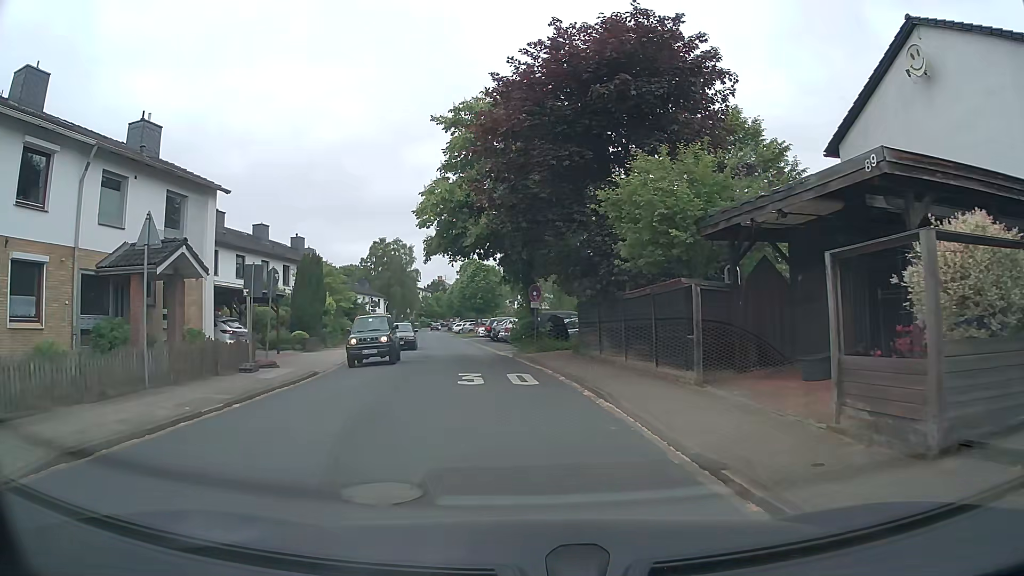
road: residential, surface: asphalt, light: Day
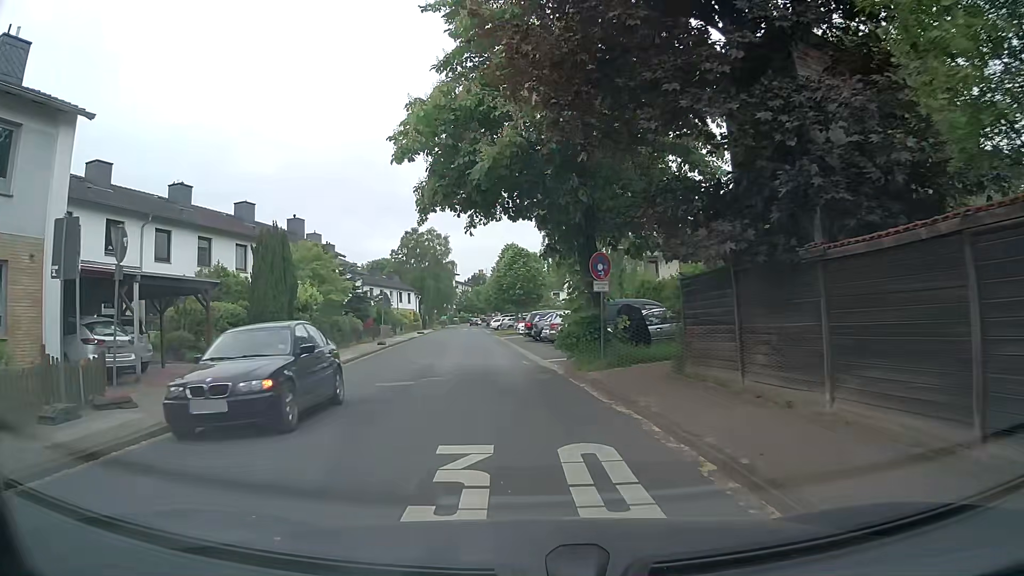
(-0.2, +10.3) m; -4°
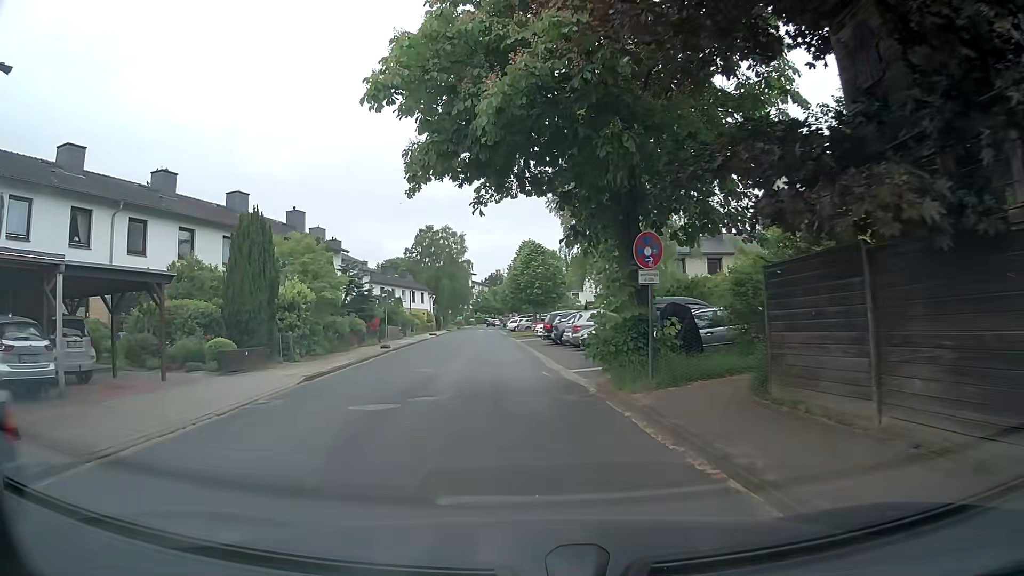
(0.0, +3.7) m; -1°
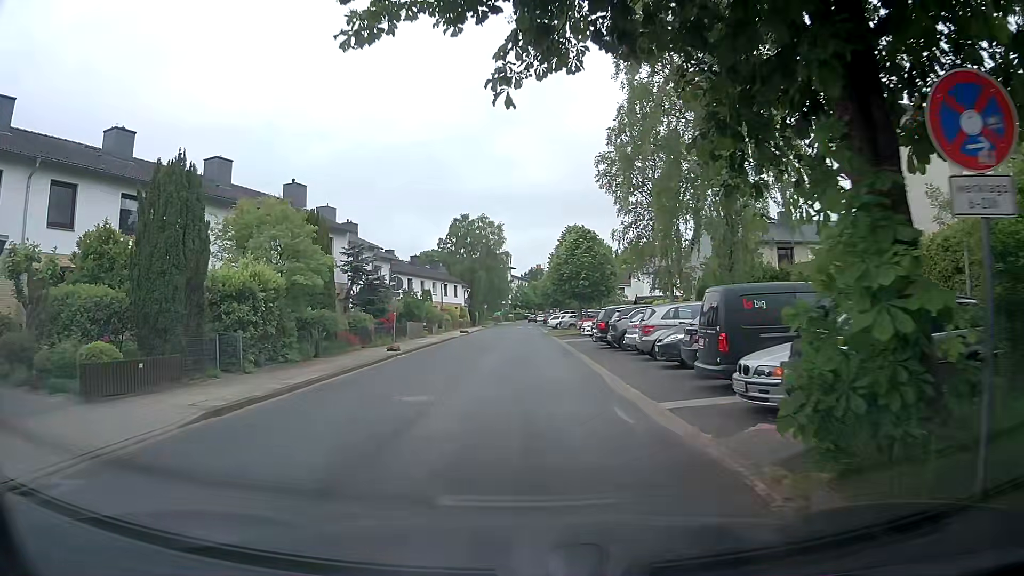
(-0.2, +7.6) m; -5°
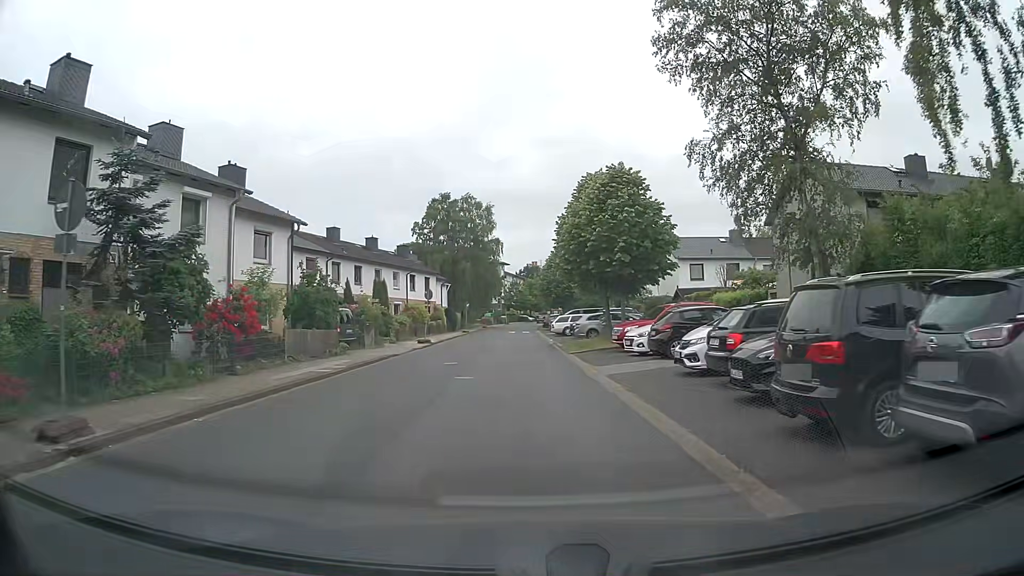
(+0.5, +20.6) m; +2°
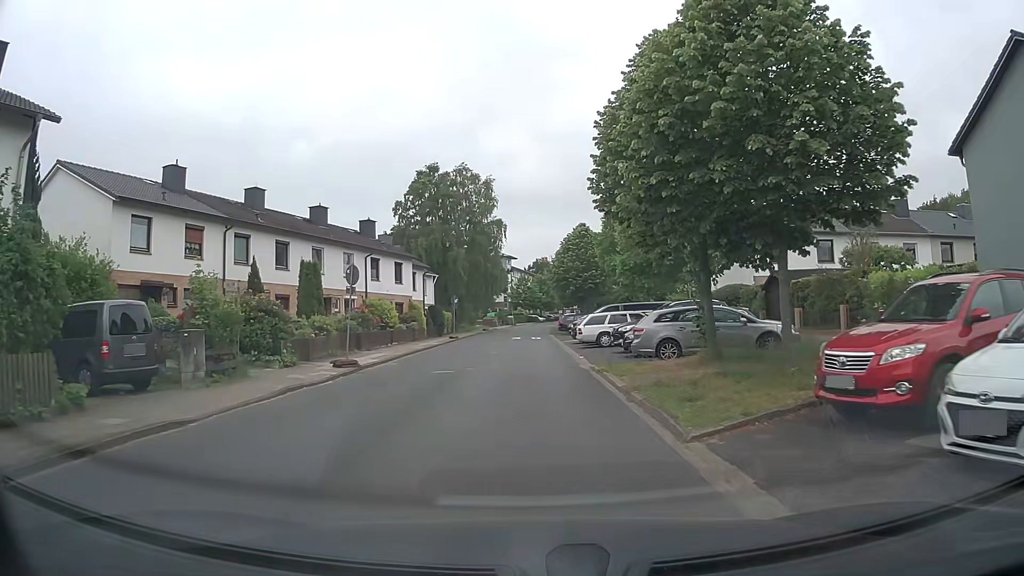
(-0.3, +17.8) m; -1°
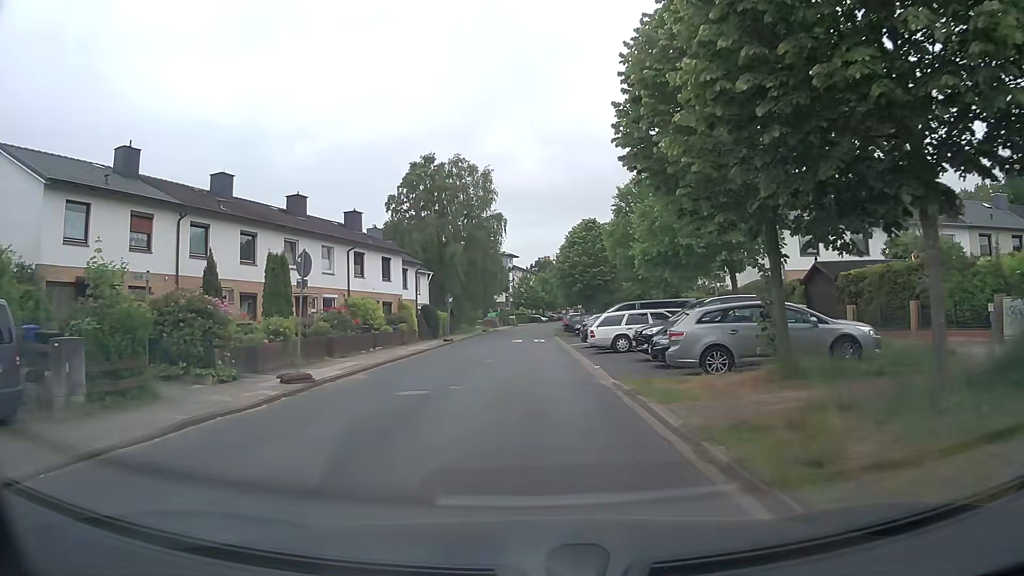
(0.0, +4.6) m; +1°
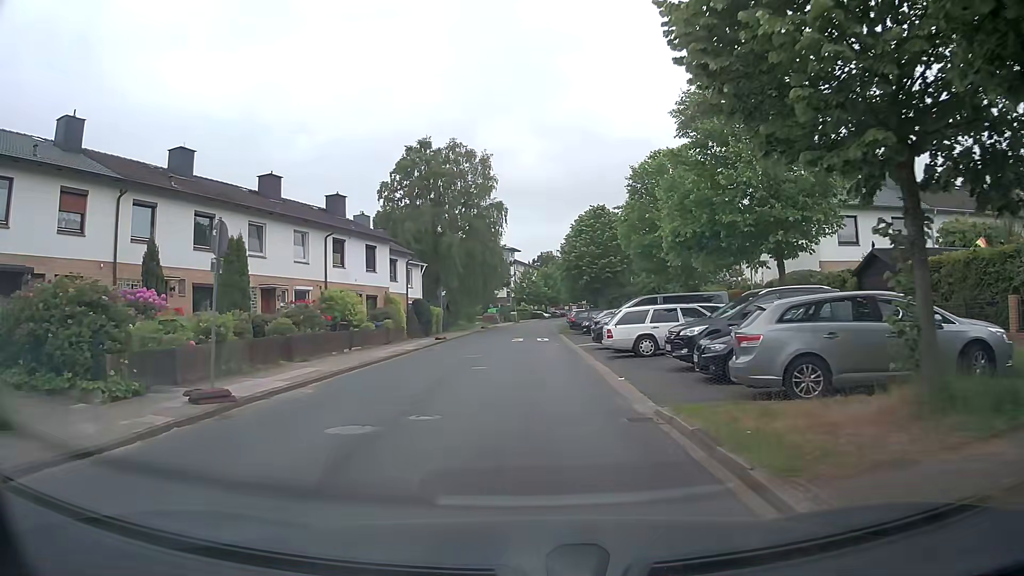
(-0.1, +4.6) m; -1°
(0, +10) (0, +20) (0, +30) (0, +40) (0, +50) (0, +60) (+1, +70) (+1, +80) (+2, +90) (+4, +100) m
